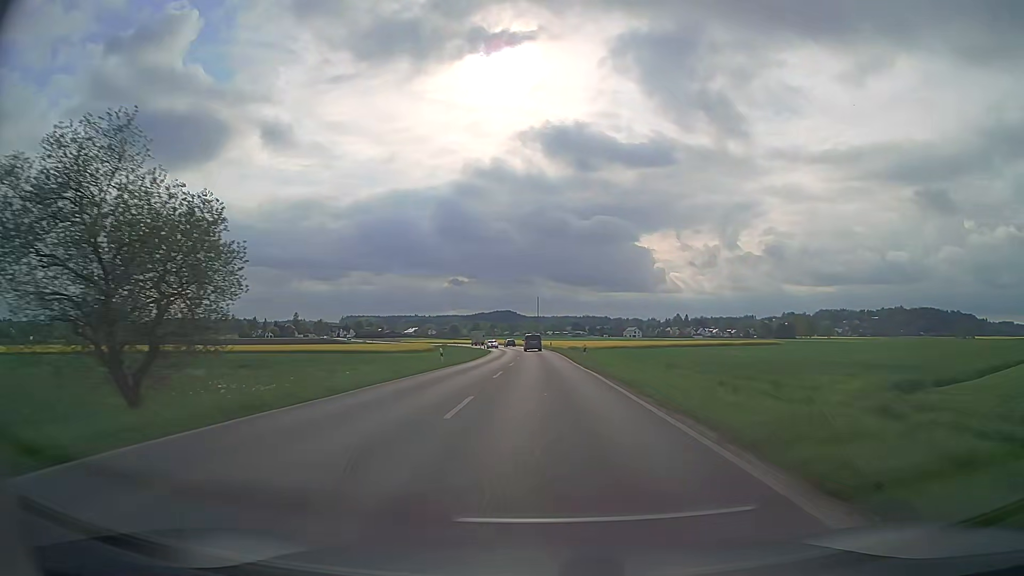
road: secondary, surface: asphalt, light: Day
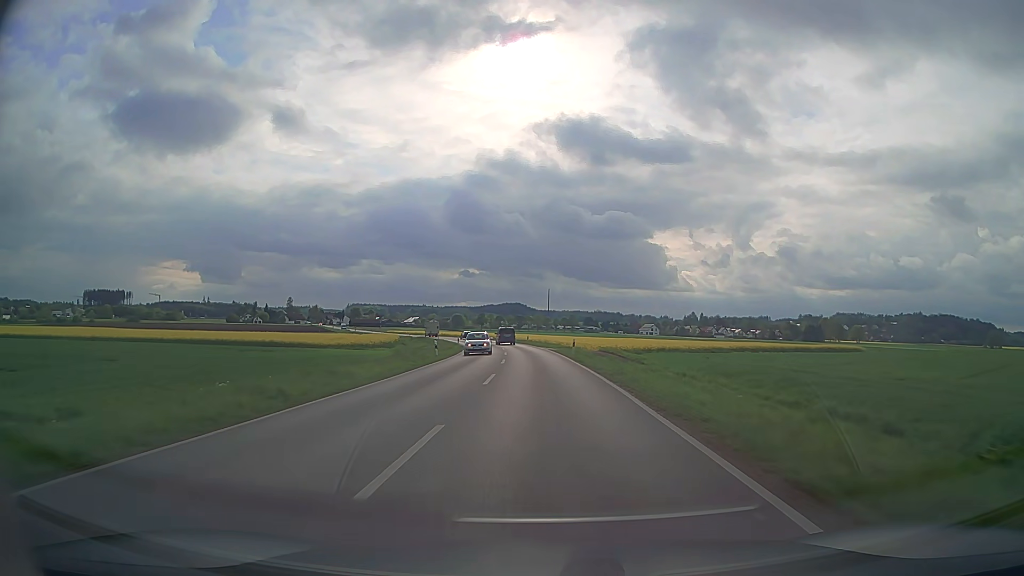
(-0.2, +41.8) m; -1°
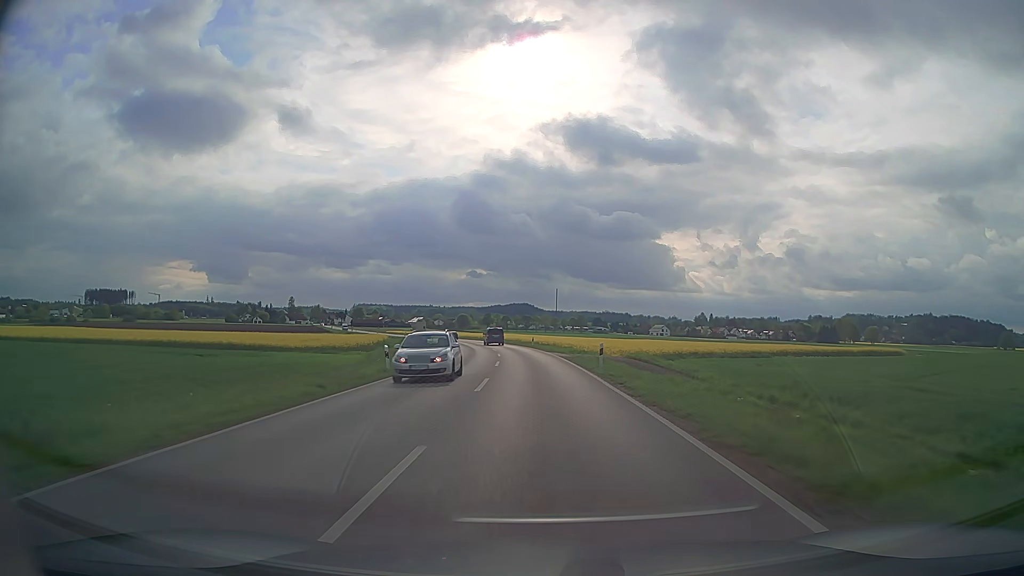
(0.0, +14.0) m; 0°
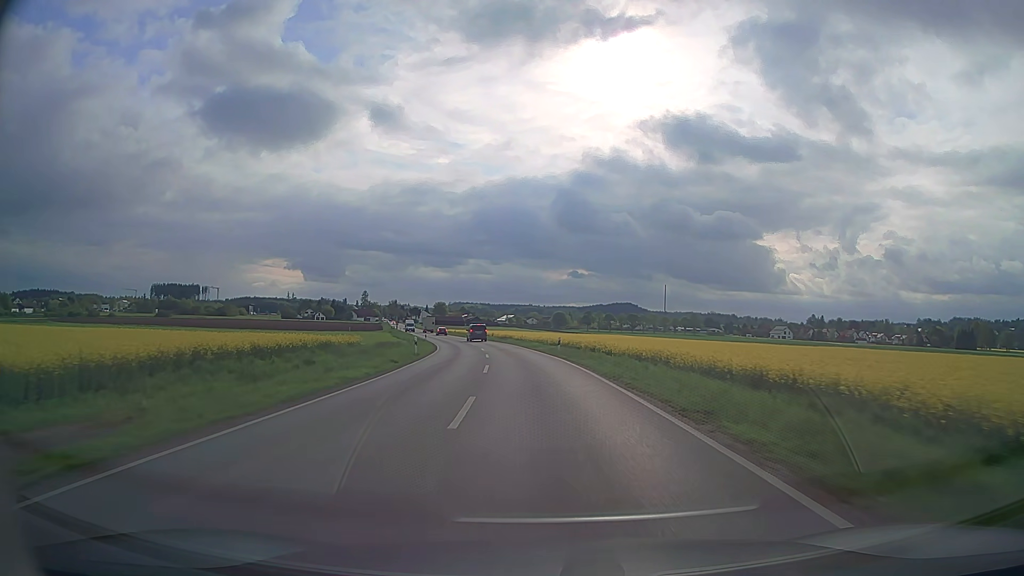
(-4.2, +66.8) m; -8°
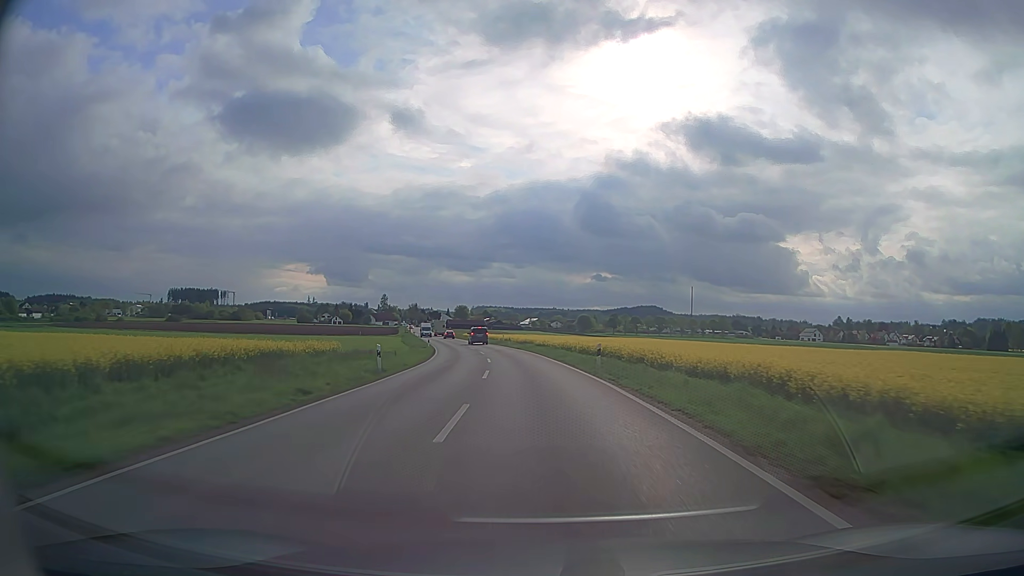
(-0.2, +13.1) m; -2°
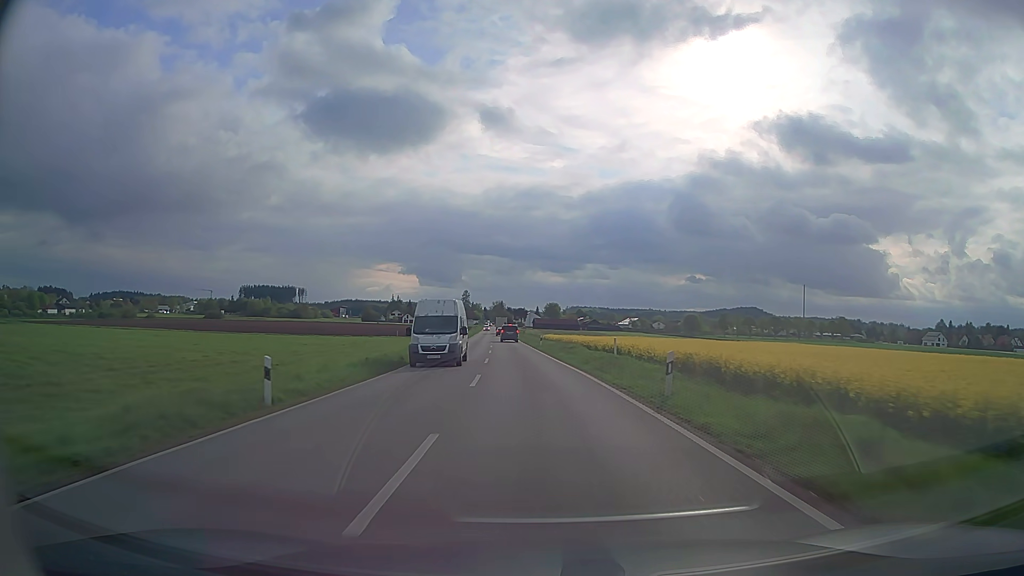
(-3.8, +52.3) m; -8°
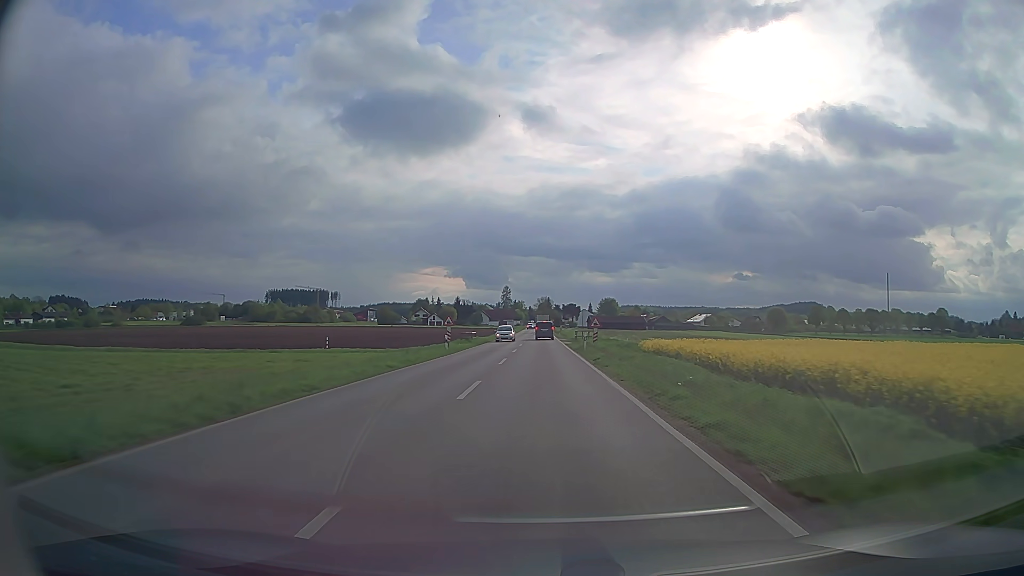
(-3.7, +64.2) m; -4°
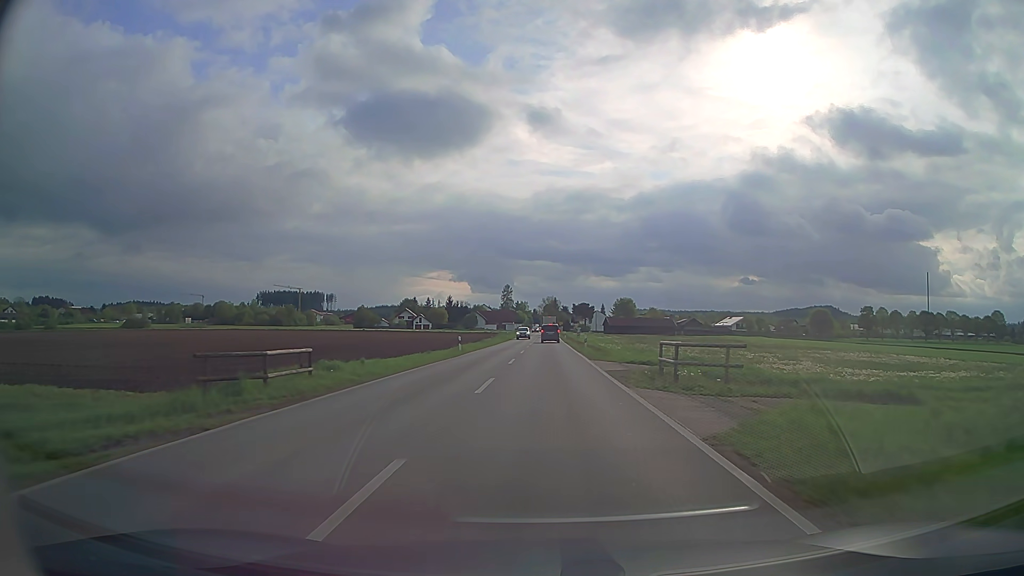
(-0.3, +46.0) m; -1°
(0, +10) (0, +20) (0, +30) (0, +40) (0, +50) (0, +60) (0, +70) (0, +80) (0, +90) (0, +100) m
